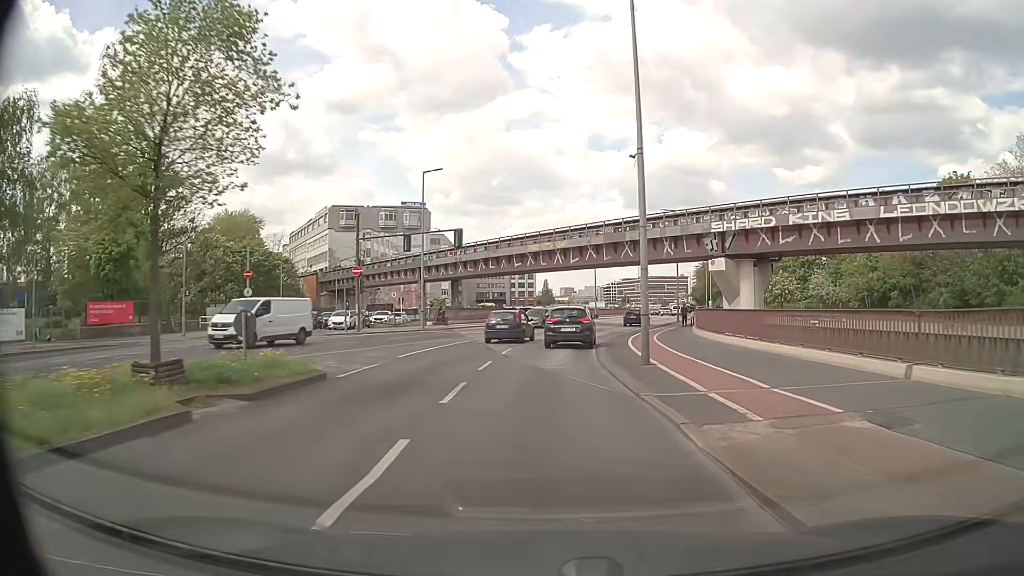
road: secondary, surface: asphalt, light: Day
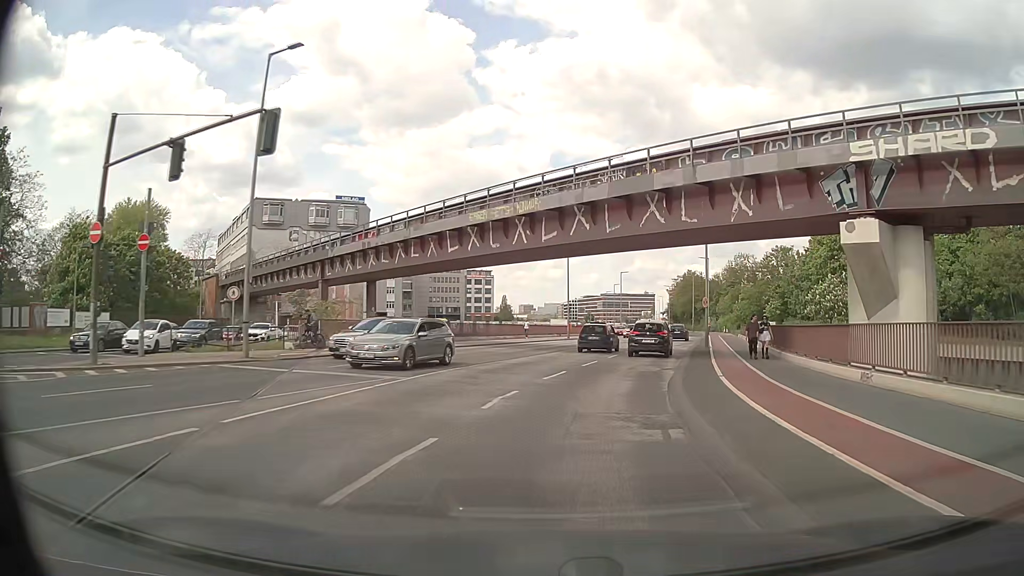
(+0.1, +23.3) m; +3°
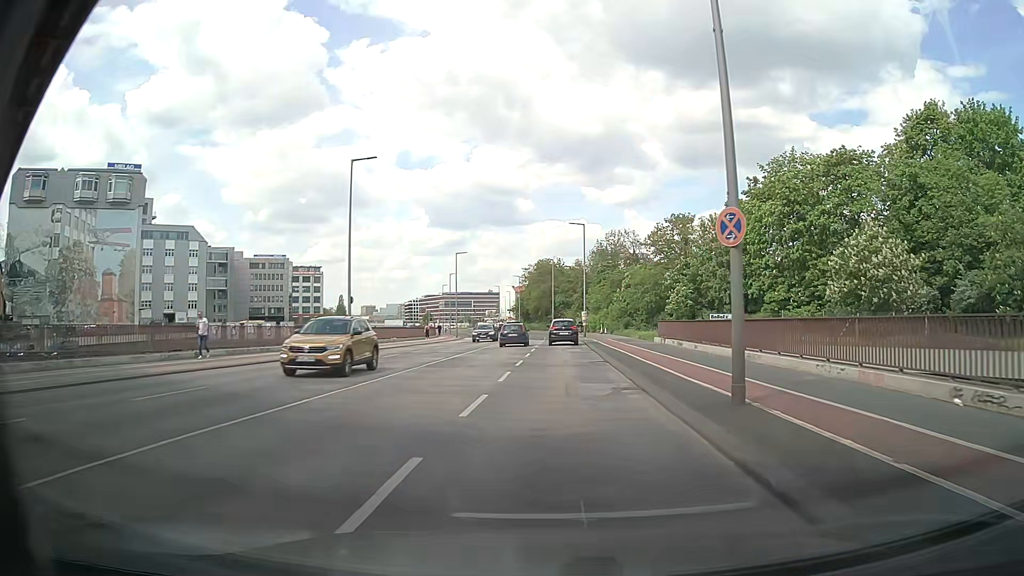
(+4.1, +30.4) m; +13°
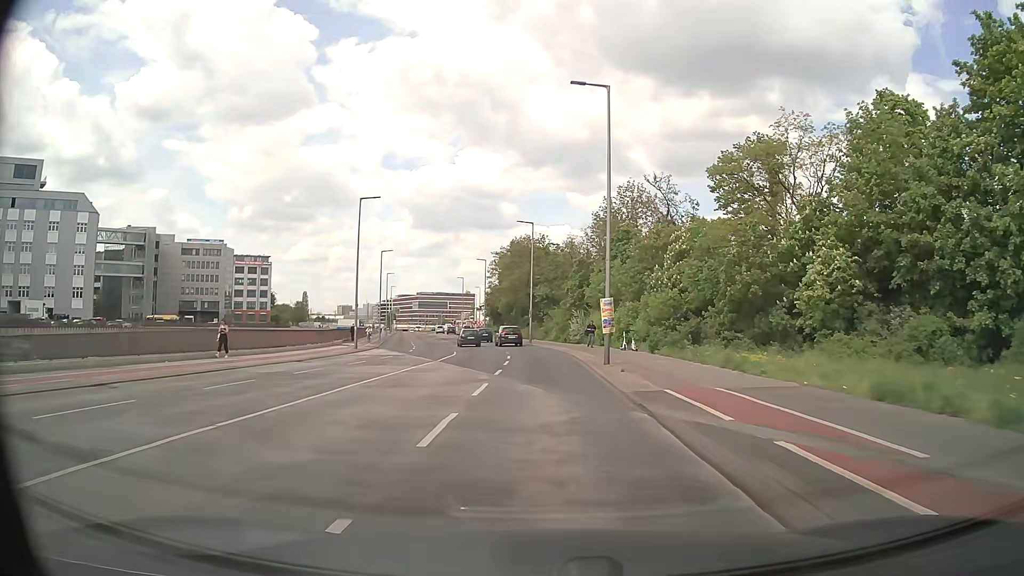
(+0.9, +38.2) m; +1°
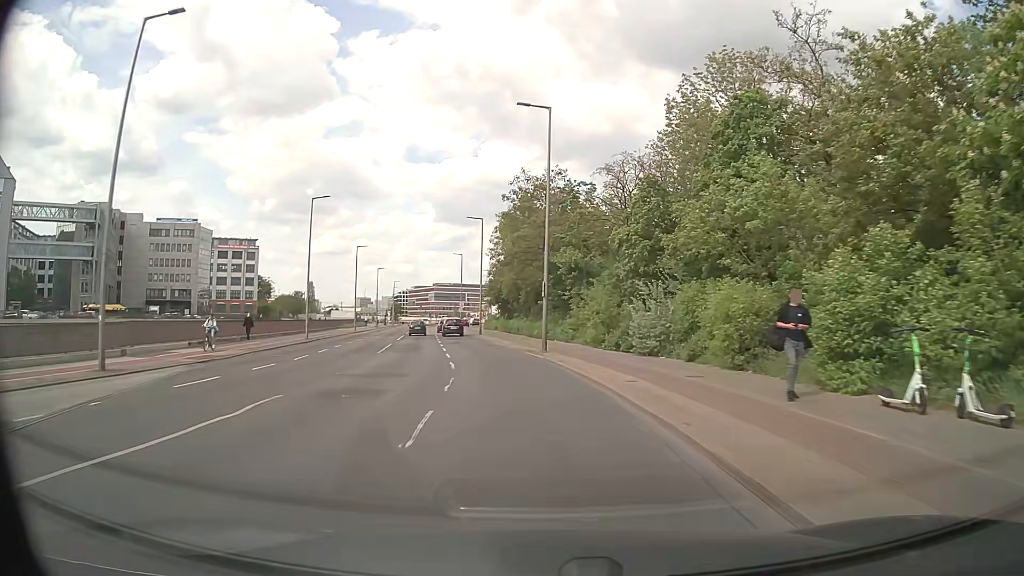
(0.0, +30.5) m; -2°
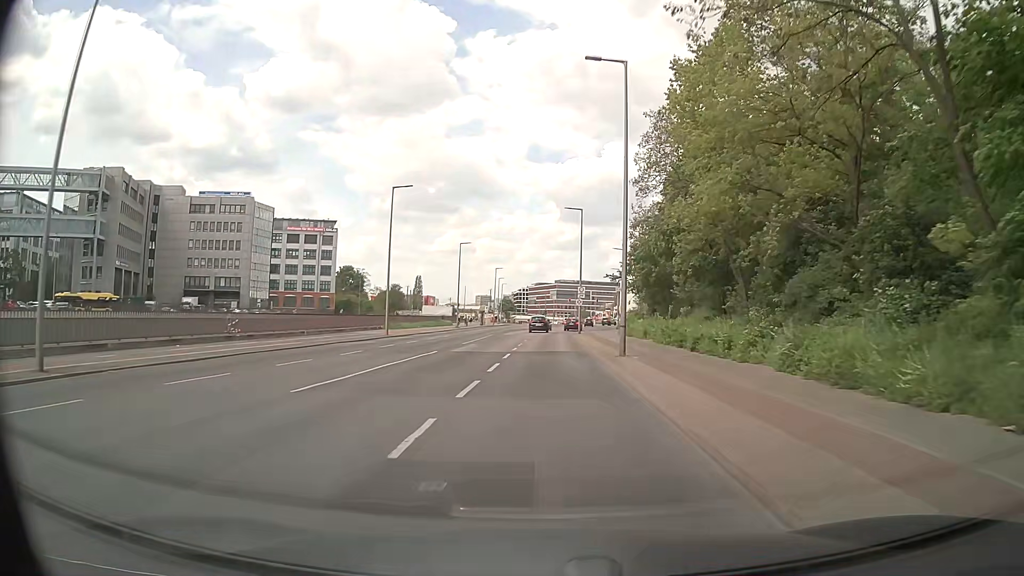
(-3.8, +37.8) m; -11°
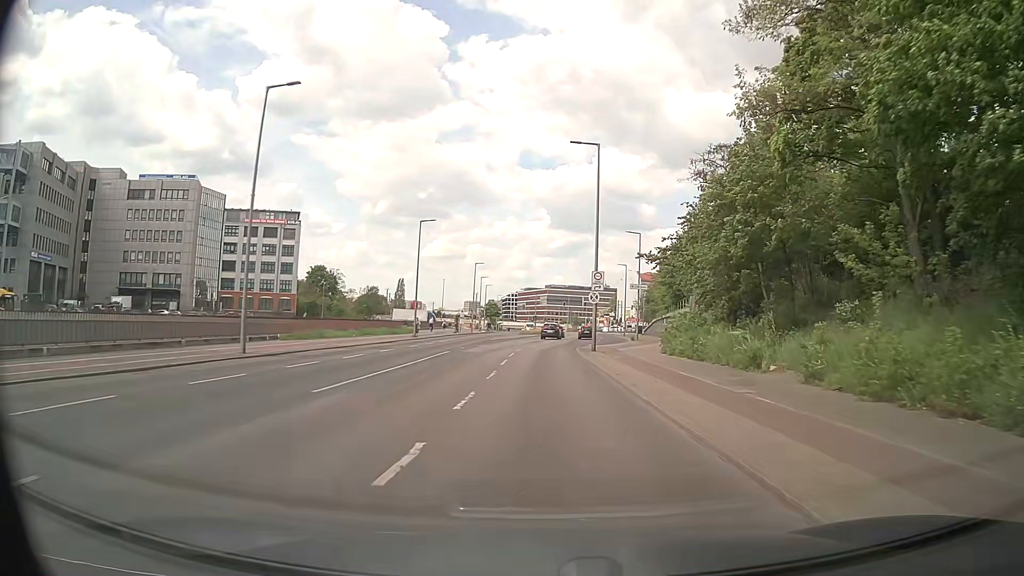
(0.0, +22.7) m; +1°
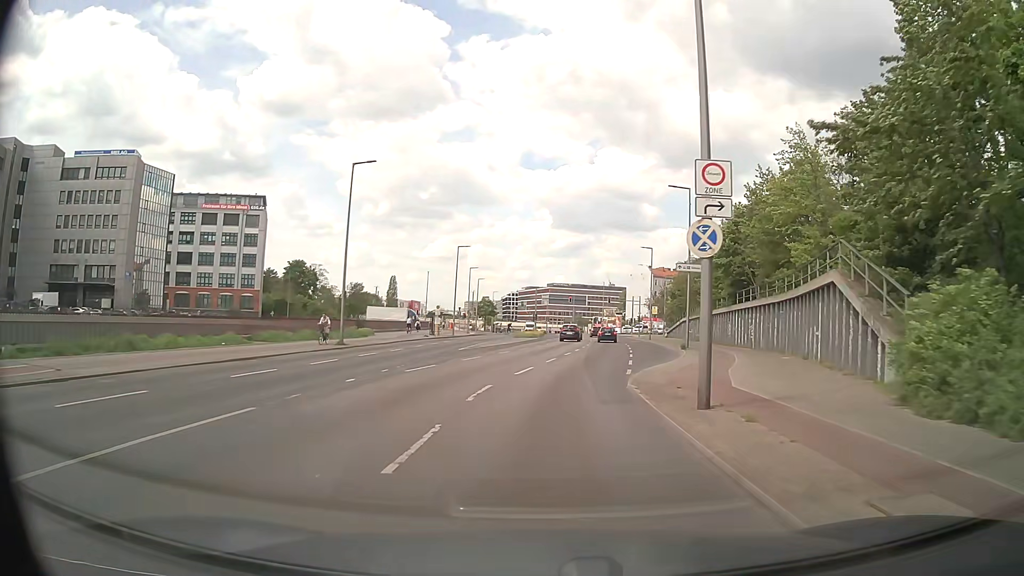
(-0.1, +22.7) m; -1°
(0, +10) (+1, +20) (+2, +30) (+4, +40) (+6, +49) (+8, +59) (+9, +69) (+10, +79) (+11, +89) (+11, +99) m
